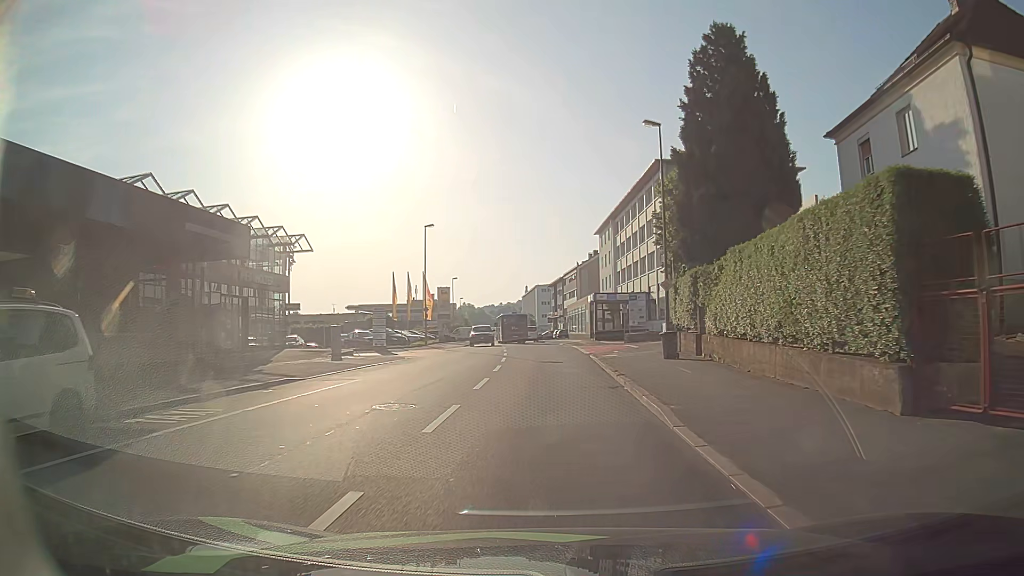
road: tertiary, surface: asphalt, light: Day
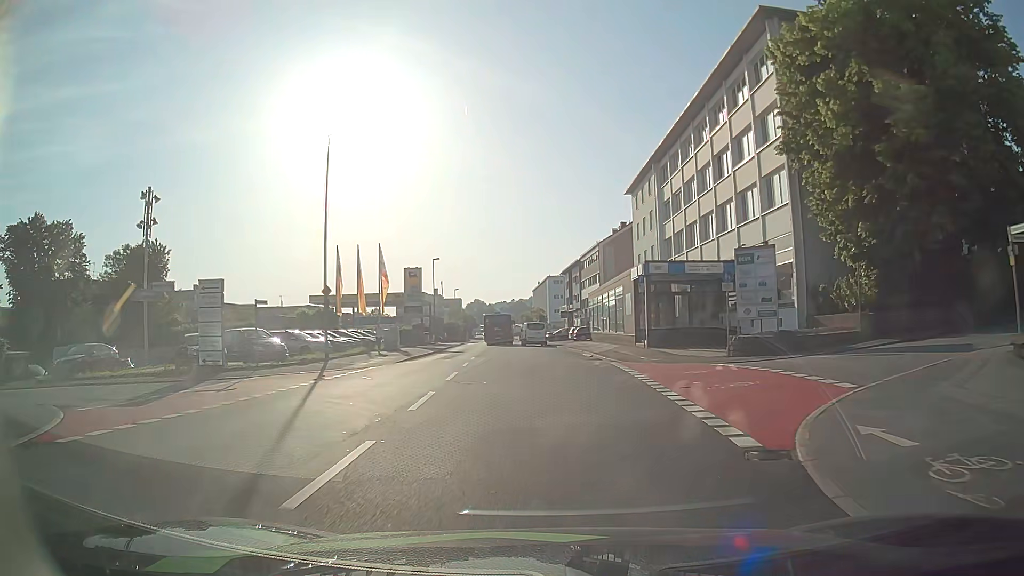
(0.0, +27.9) m; -1°
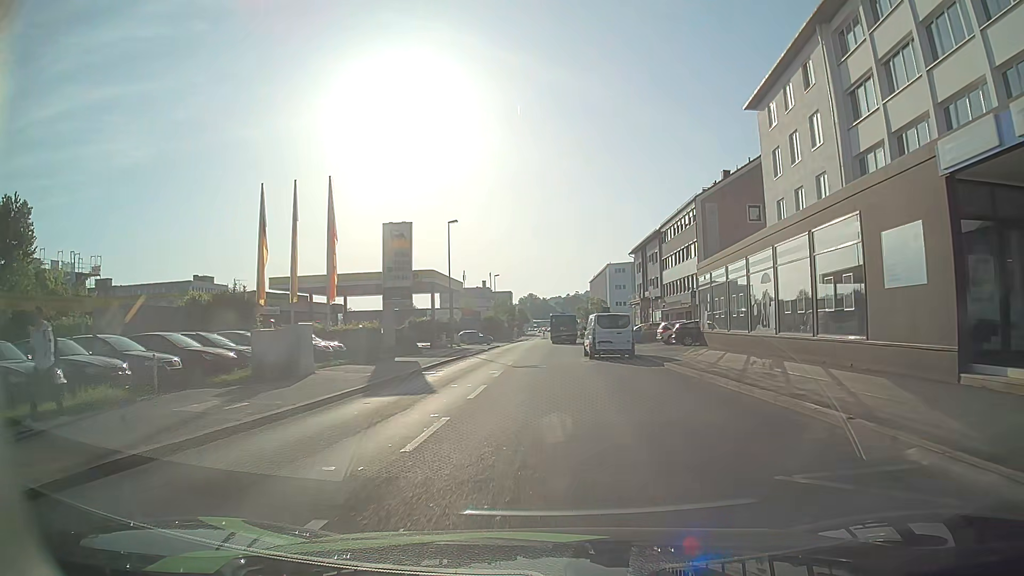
(-1.4, +27.2) m; -5°
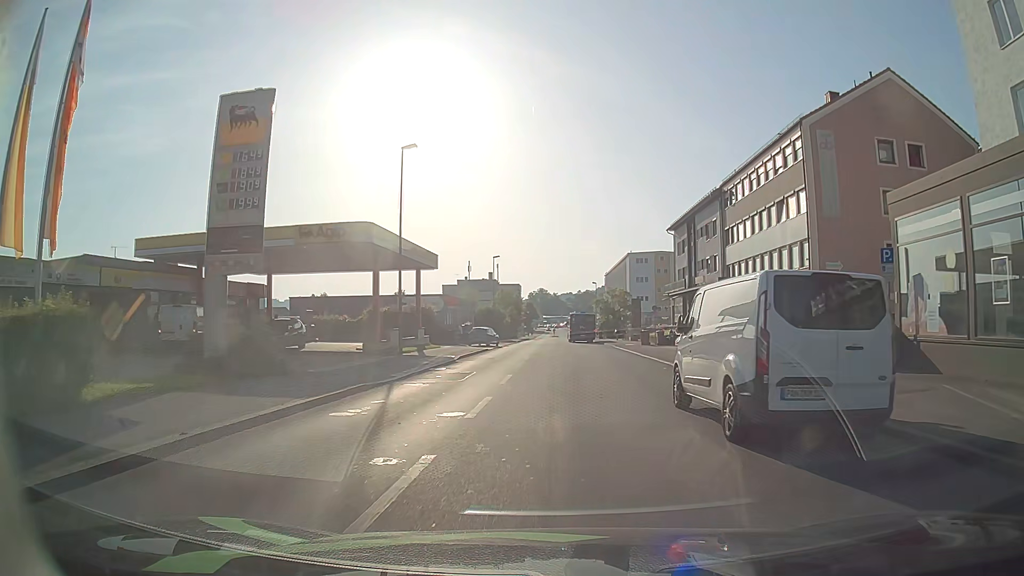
(-0.1, +21.9) m; 0°
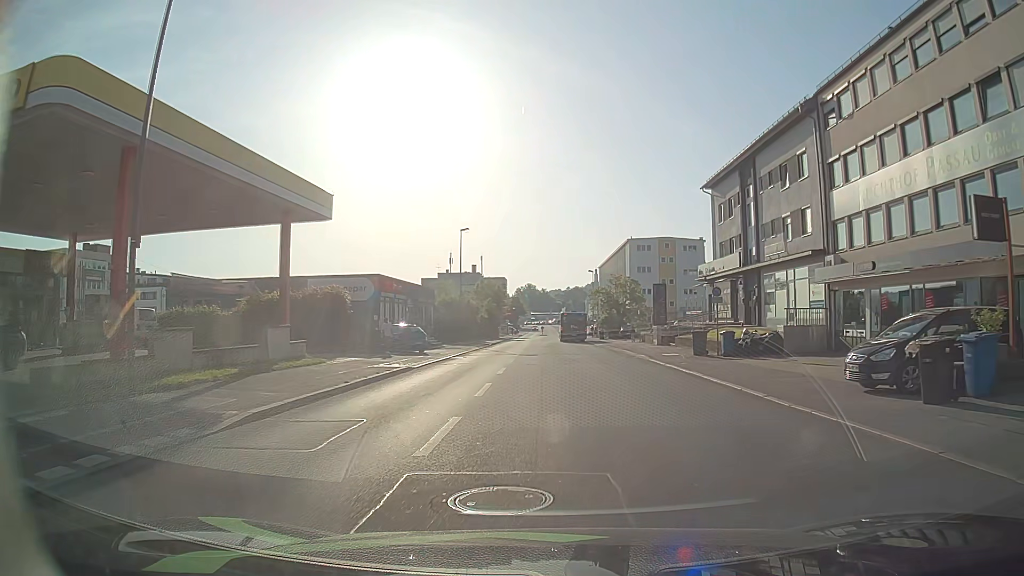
(+0.1, +21.4) m; +1°
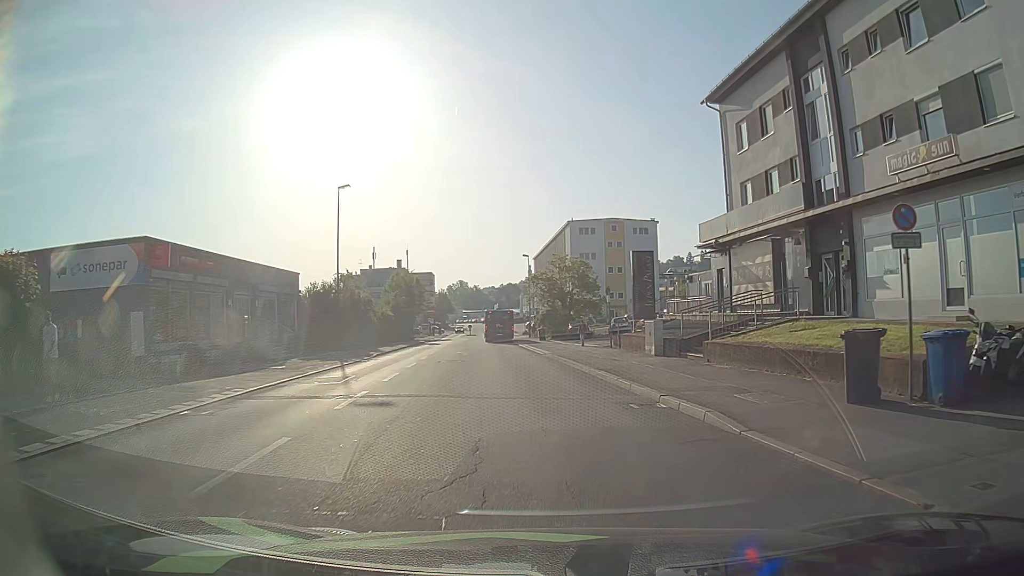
(+0.4, +19.8) m; +4°
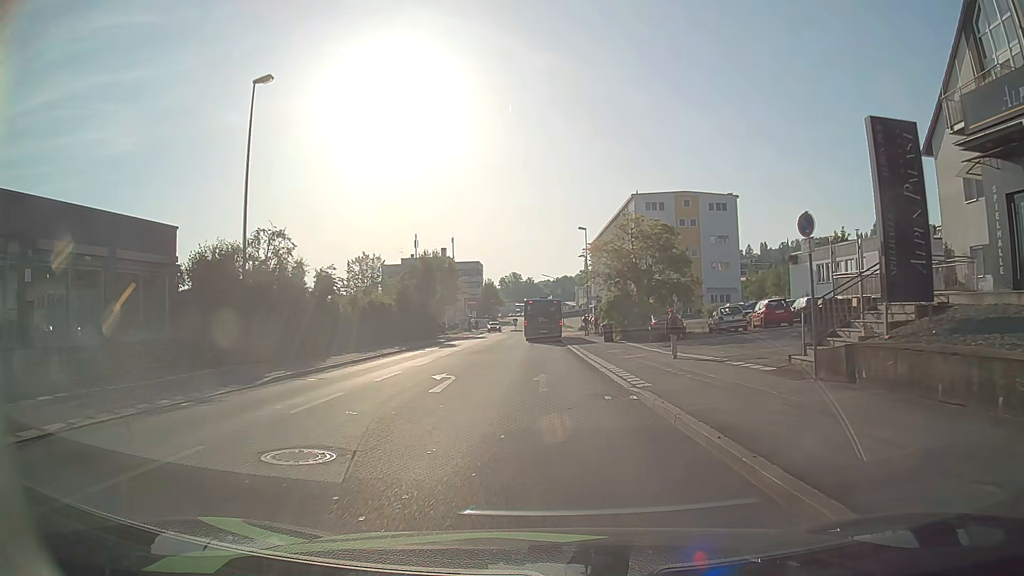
(-0.4, +19.6) m; -4°
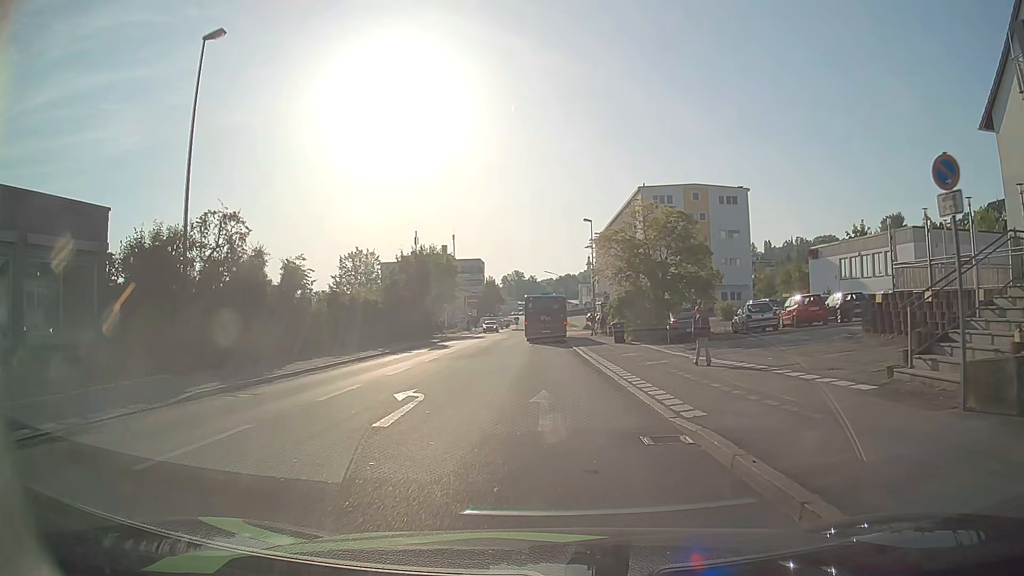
(0.0, +4.4) m; -1°
(0, +10) (0, +20) (0, +30) (0, +40) (0, +50) (0, +60) (0, +70) (0, +80) (0, +90) (0, +100) m
